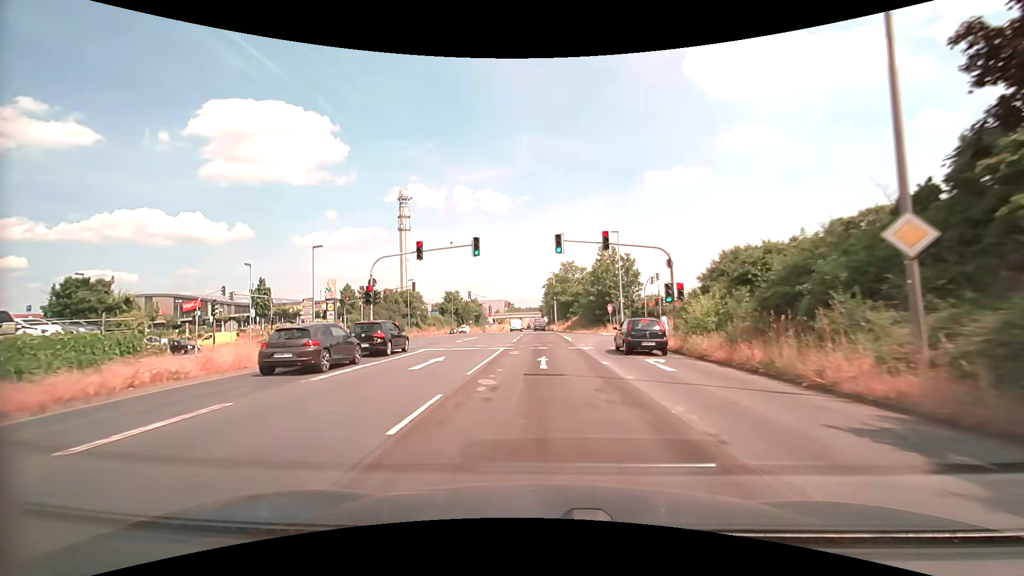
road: primary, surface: asphalt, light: Day
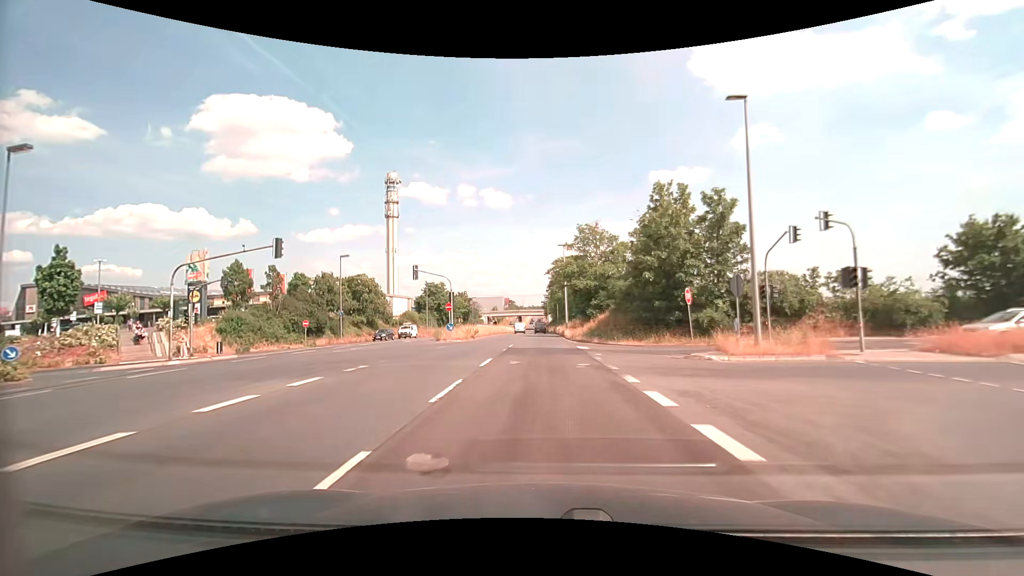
(-0.2, +31.2) m; 0°
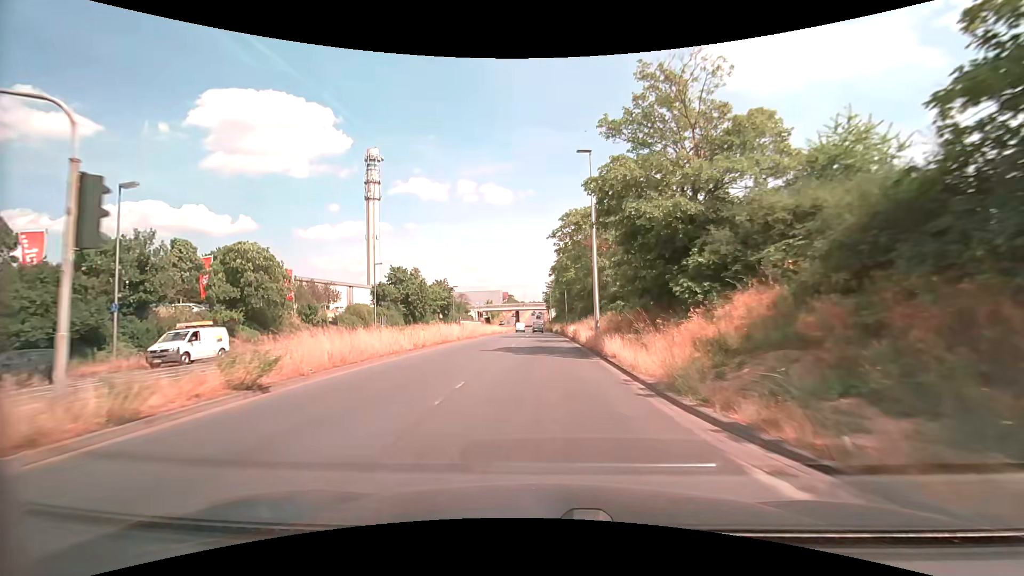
(-0.1, +30.9) m; 0°
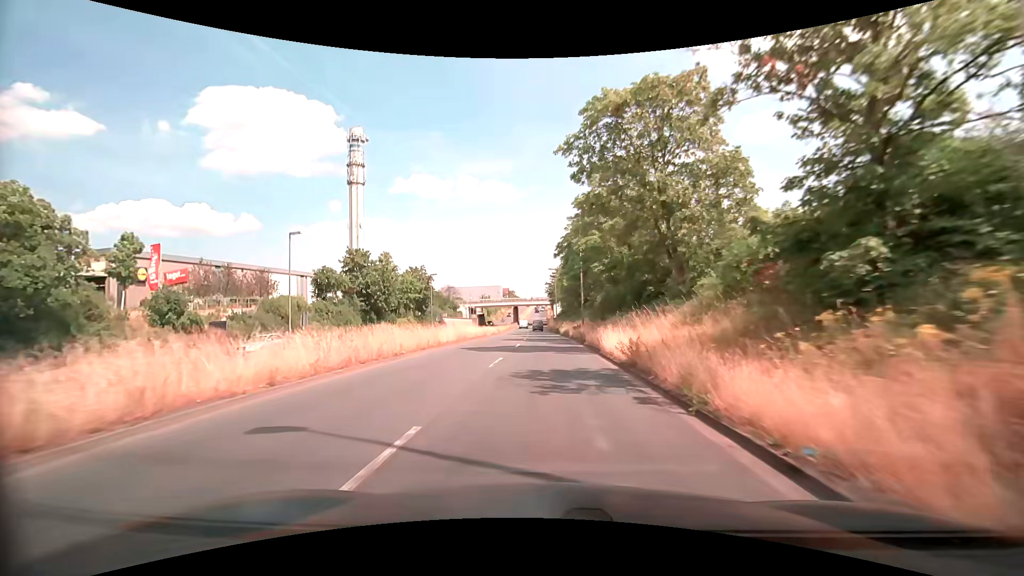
(-0.2, +23.3) m; -1°
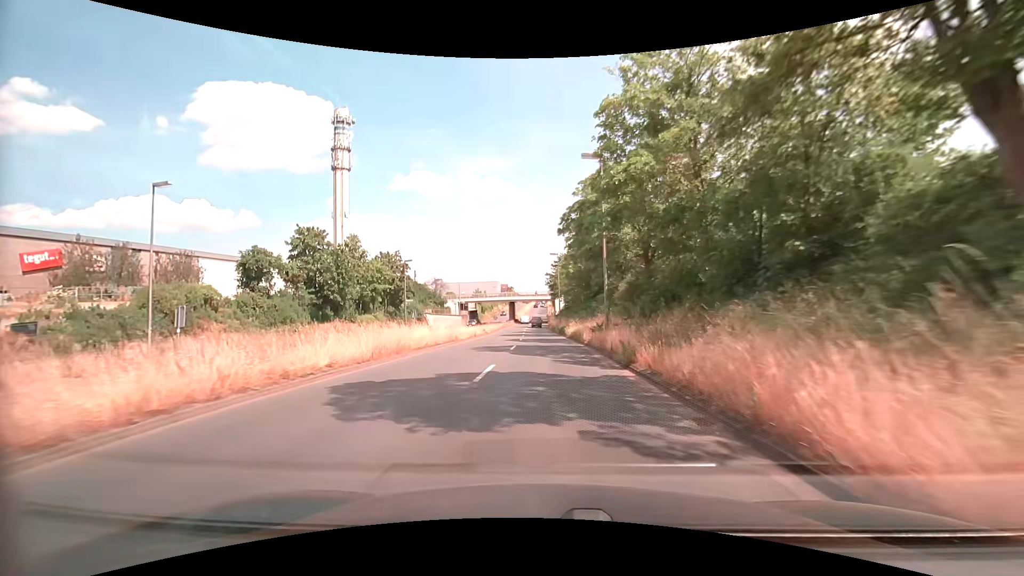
(0.0, +15.7) m; 0°
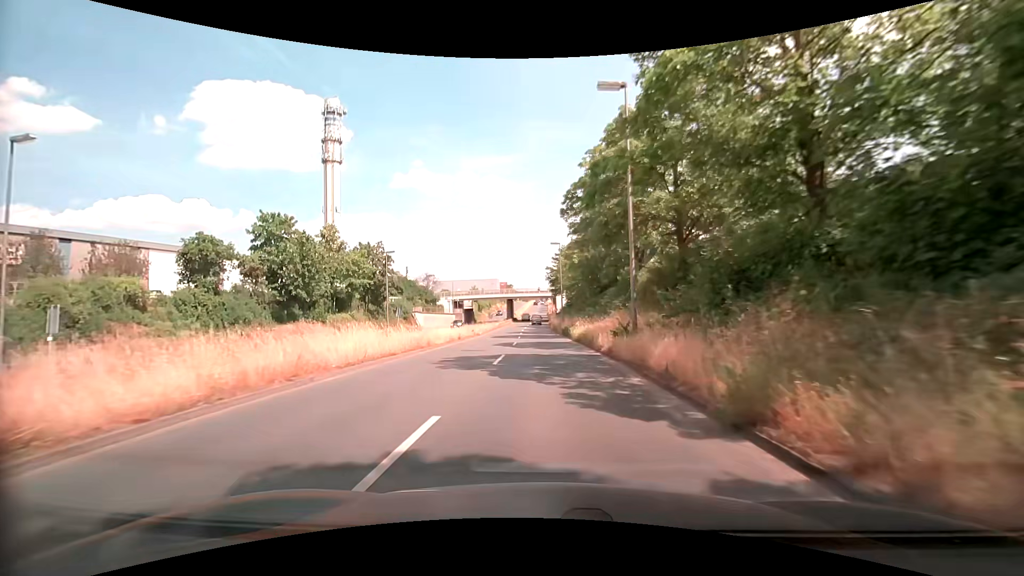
(0.0, +7.9) m; 0°
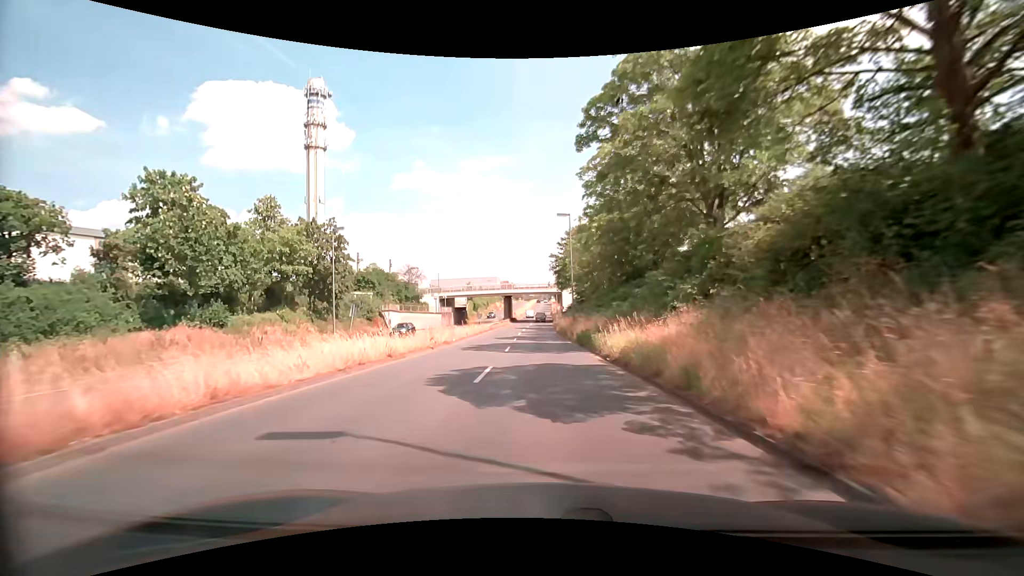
(0.0, +16.0) m; 0°
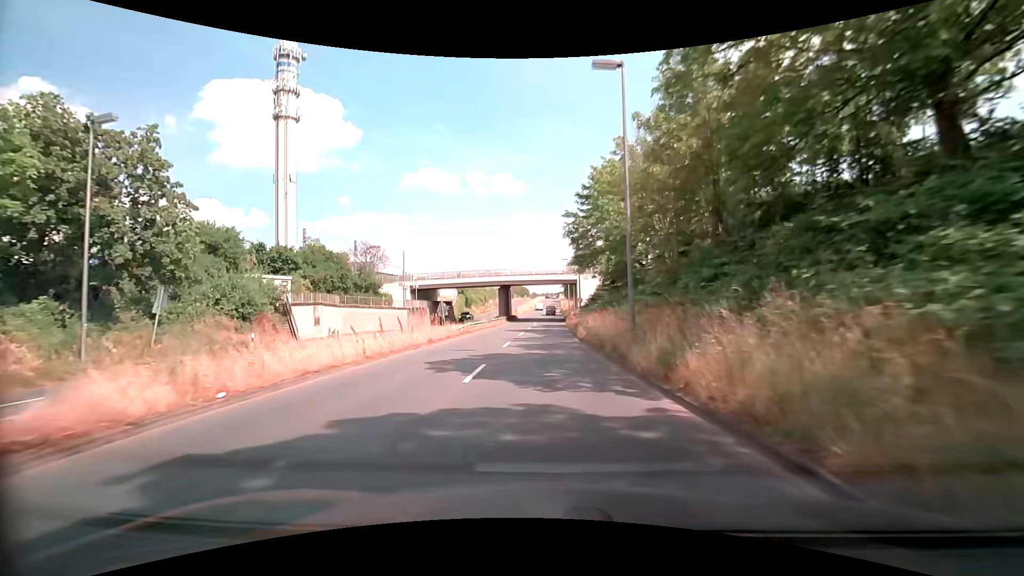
(-0.2, +24.5) m; -1°
(0, +10) (0, +20) (0, +30) (0, +40) (0, +50) (0, +60) (+1, +70) (+1, +80) (+1, +90) (+1, +100) m
